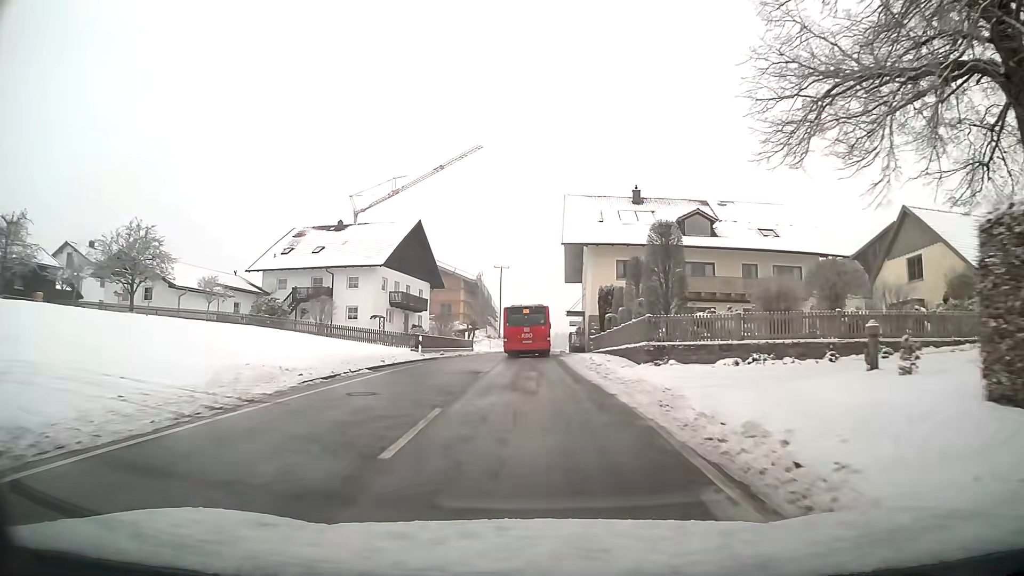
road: tertiary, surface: asphalt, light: Day
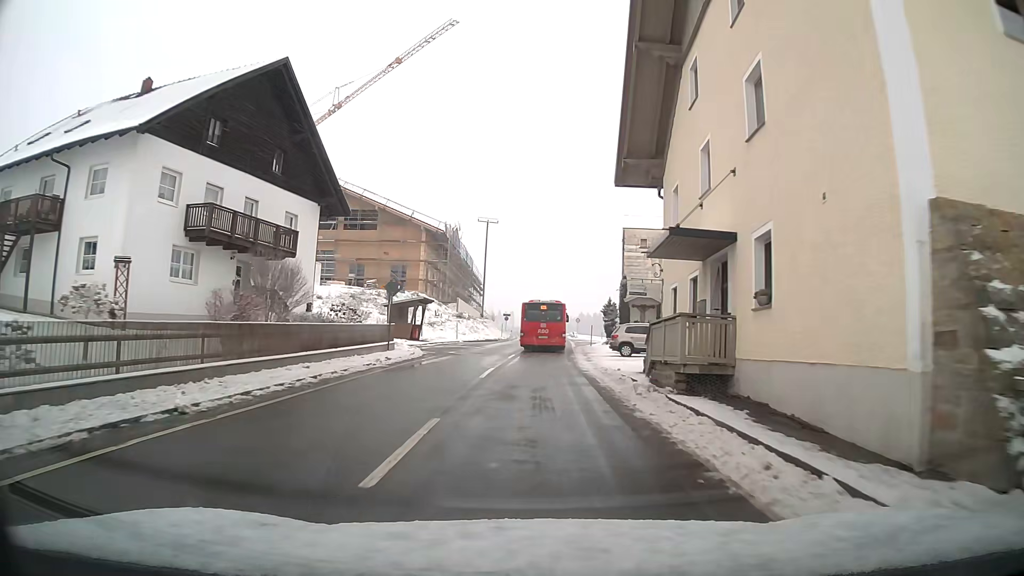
(0.0, +37.1) m; 0°
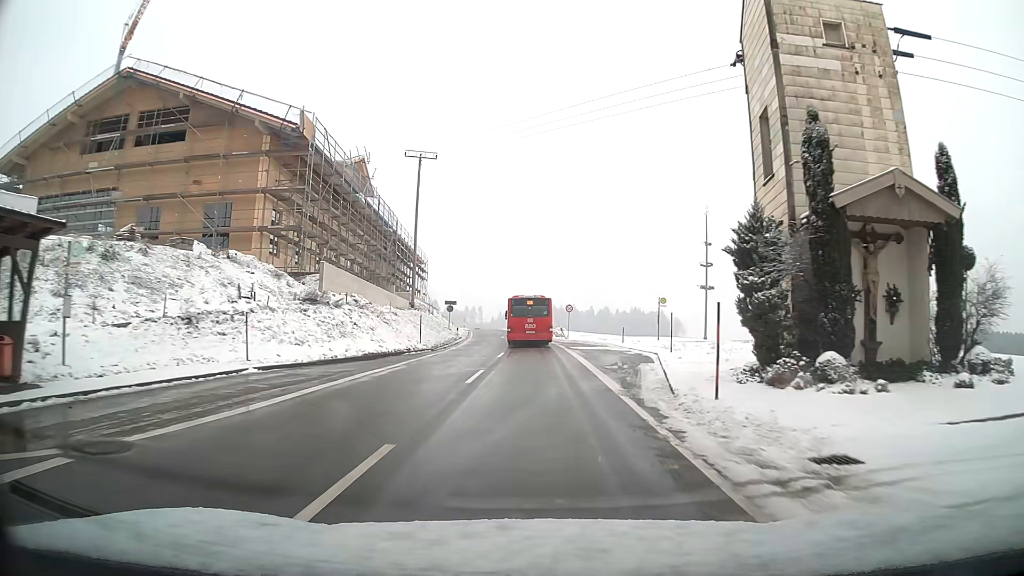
(+0.8, +38.3) m; +3°
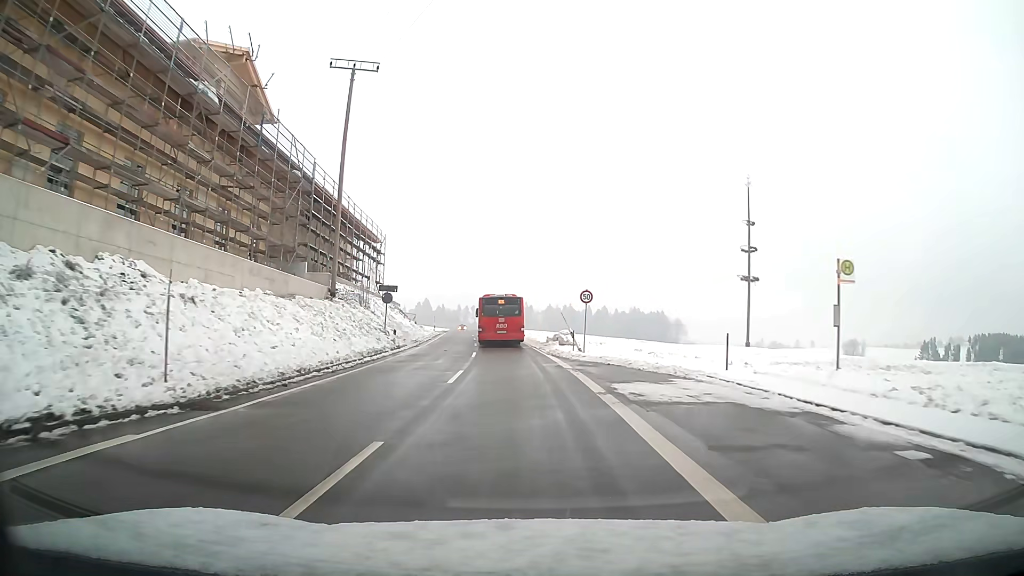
(+0.2, +23.7) m; 0°
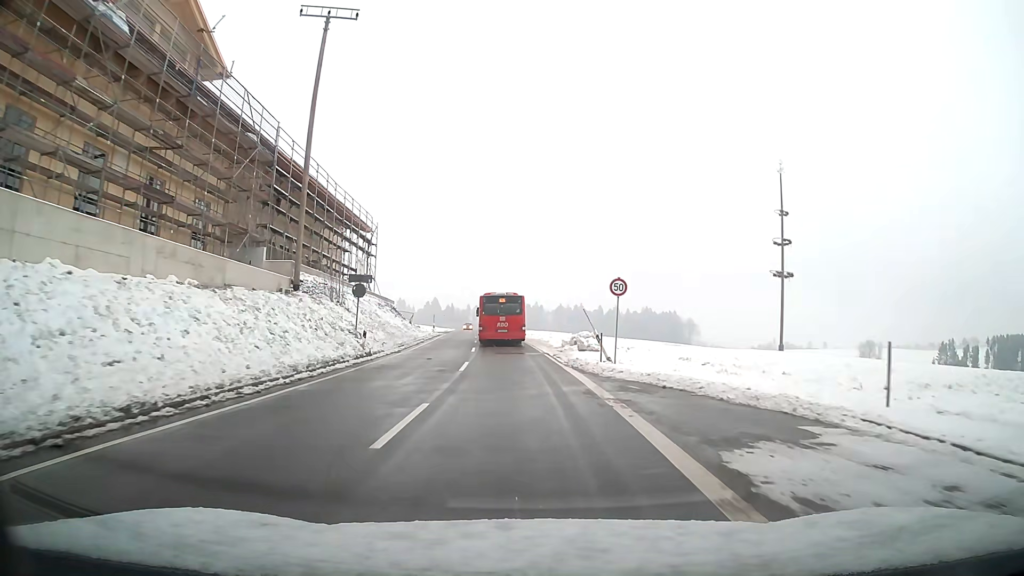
(-0.1, +8.1) m; -1°
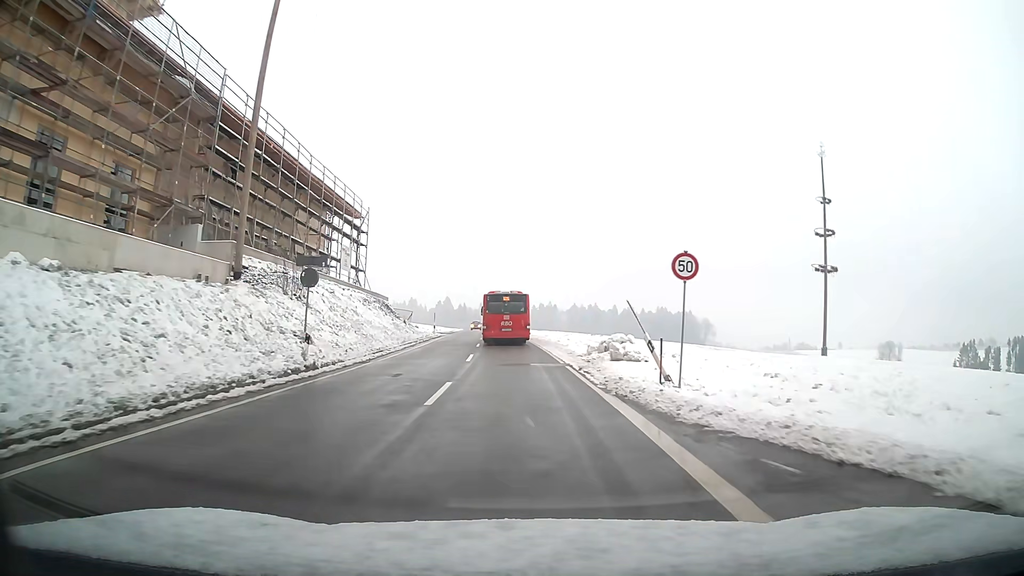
(-0.1, +8.2) m; -1°
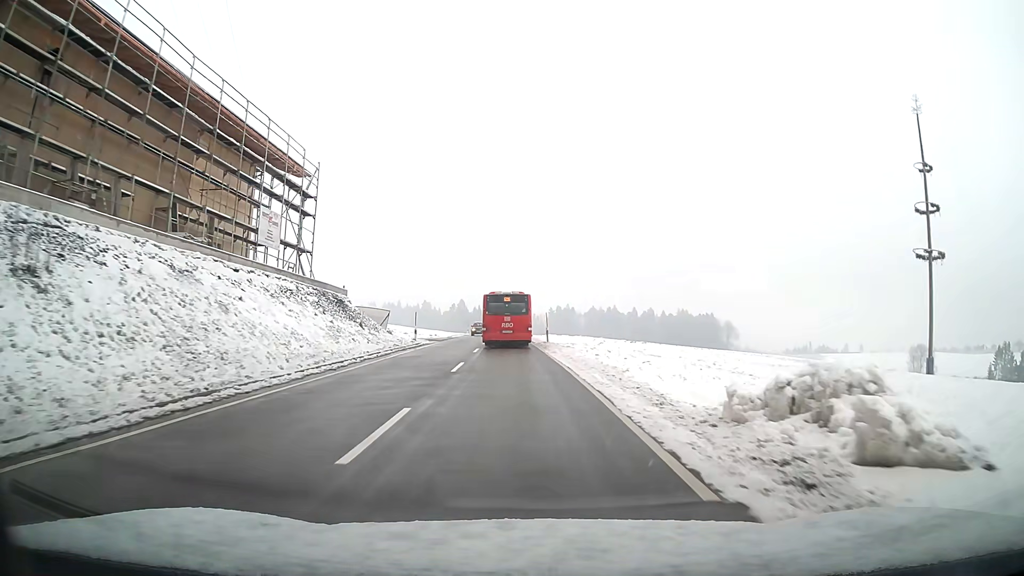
(-0.2, +16.7) m; -2°
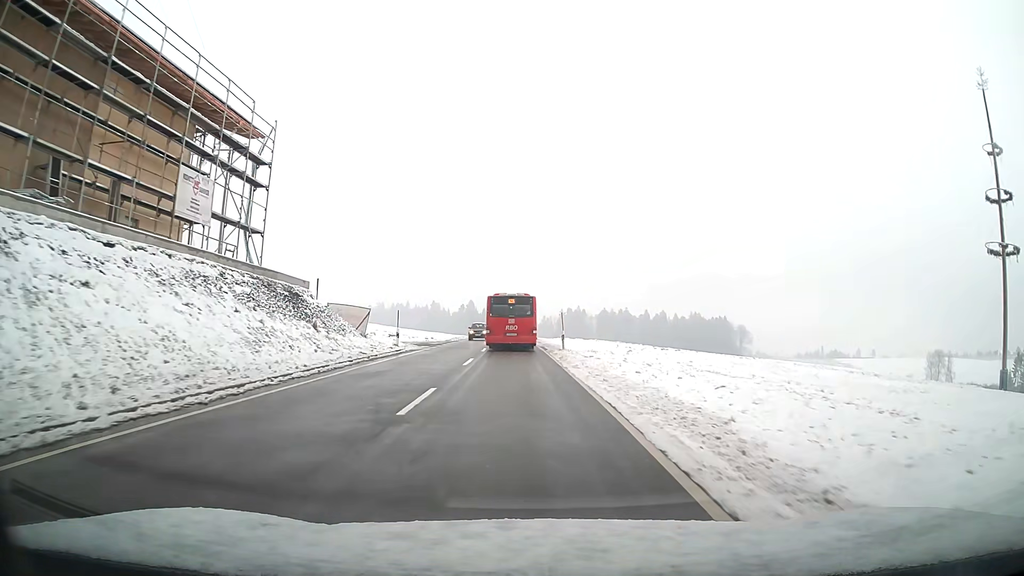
(-0.1, +8.4) m; -1°
